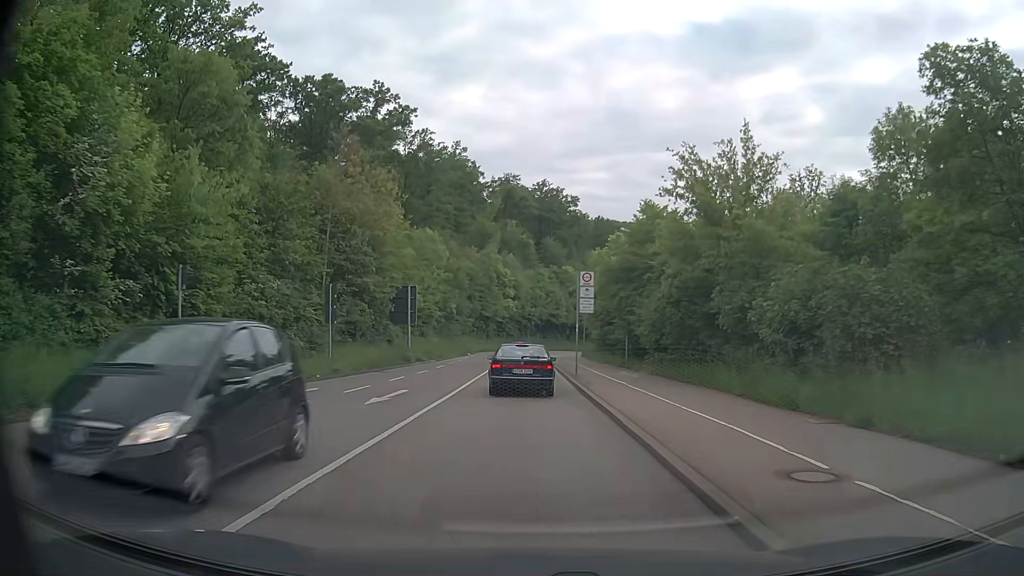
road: secondary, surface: asphalt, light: Day
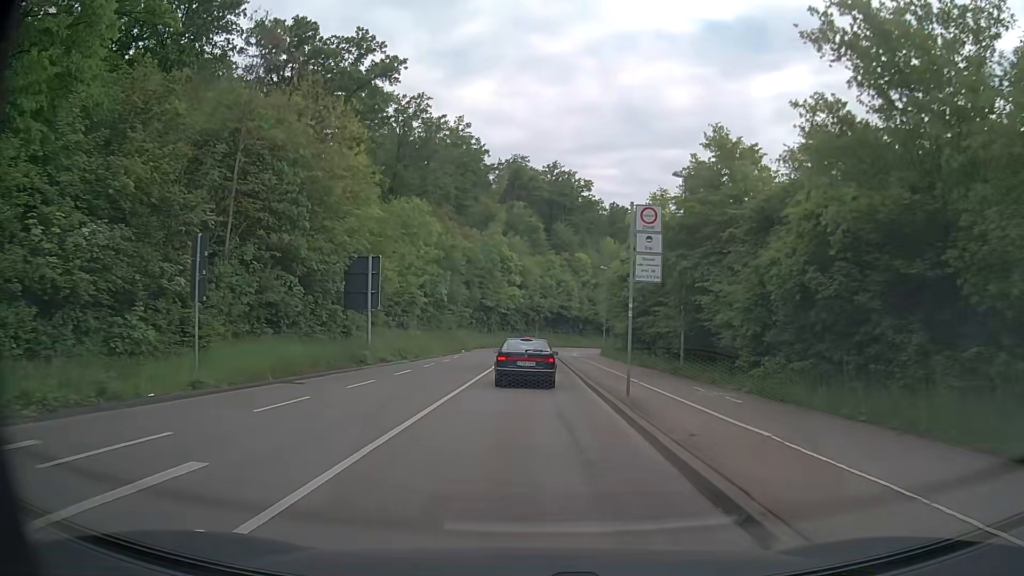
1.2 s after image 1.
(-0.1, +13.0) m; -1°
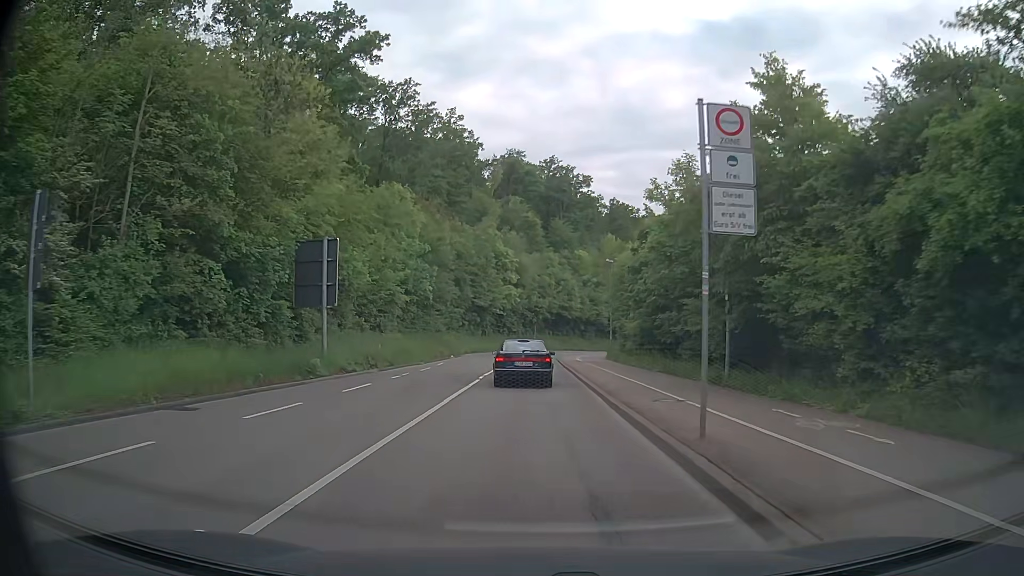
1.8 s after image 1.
(+0.1, +6.7) m; +1°
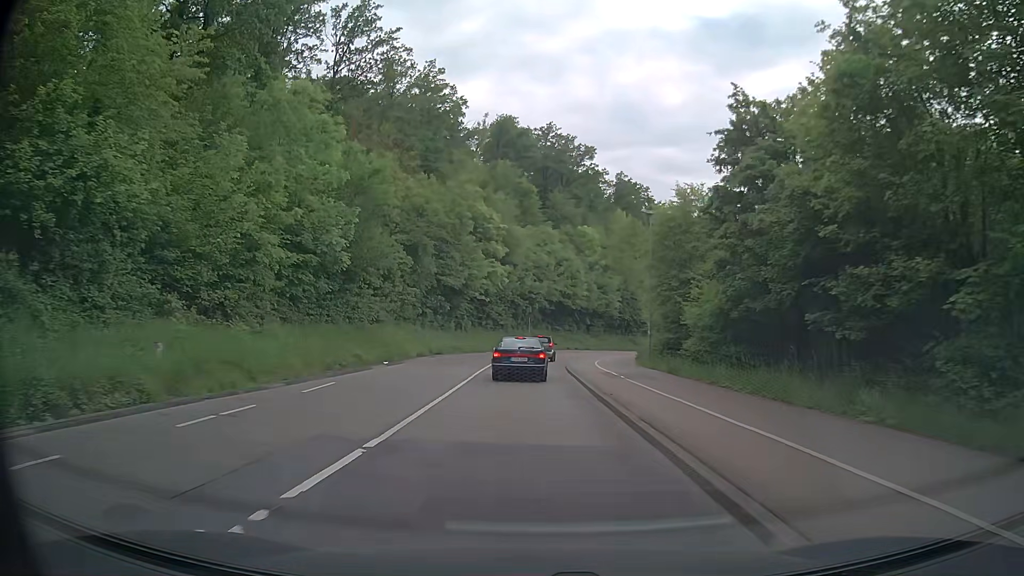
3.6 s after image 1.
(0.0, +20.6) m; 0°
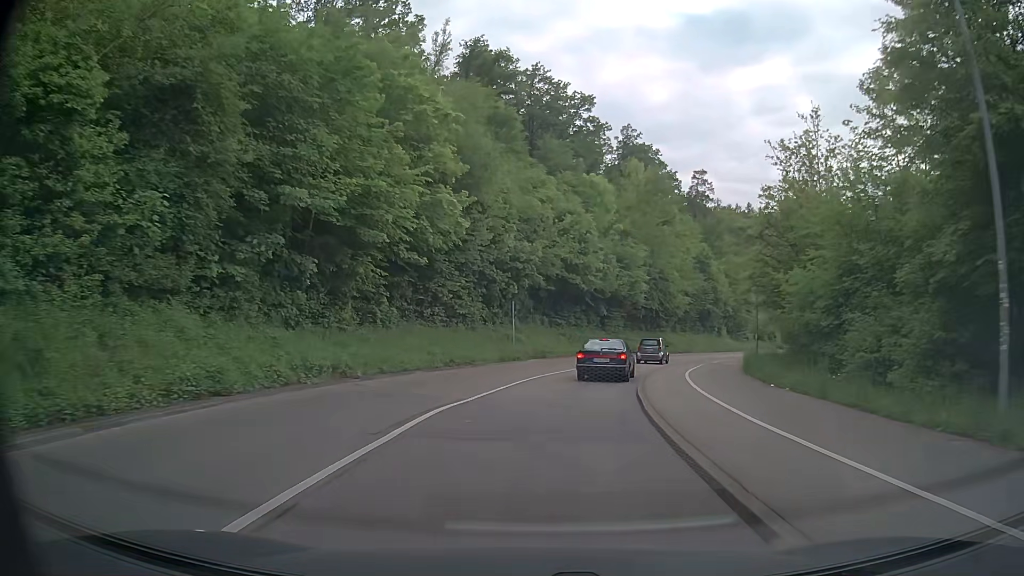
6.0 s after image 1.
(+0.1, +28.2) m; +1°
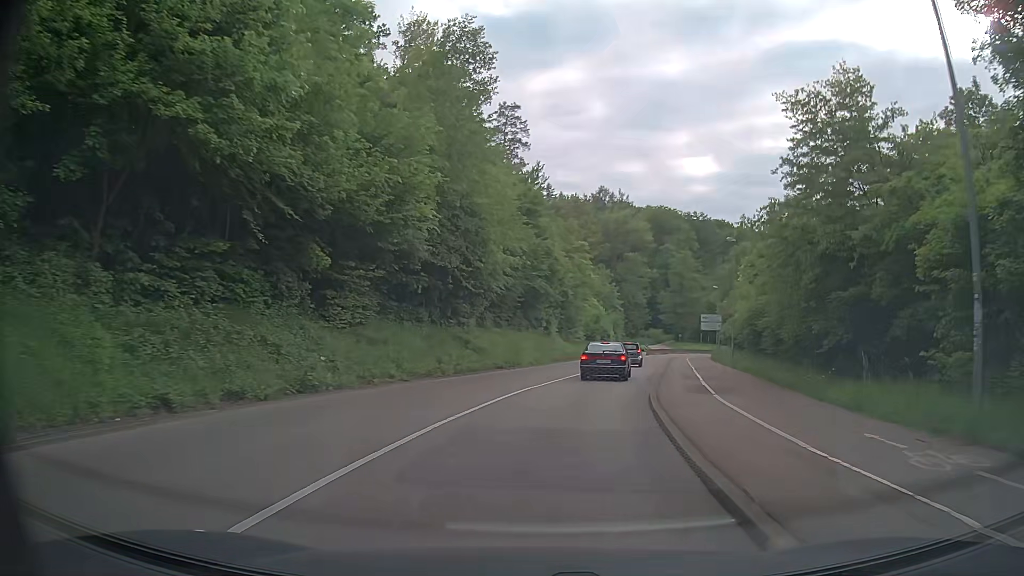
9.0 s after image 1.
(+5.0, +34.2) m; +19°
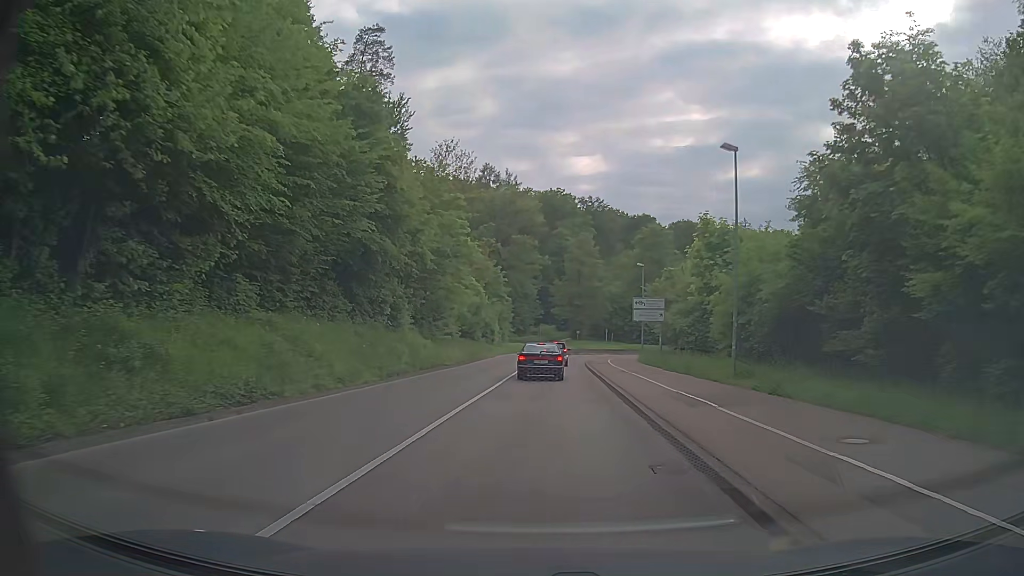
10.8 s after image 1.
(+2.1, +21.2) m; +11°
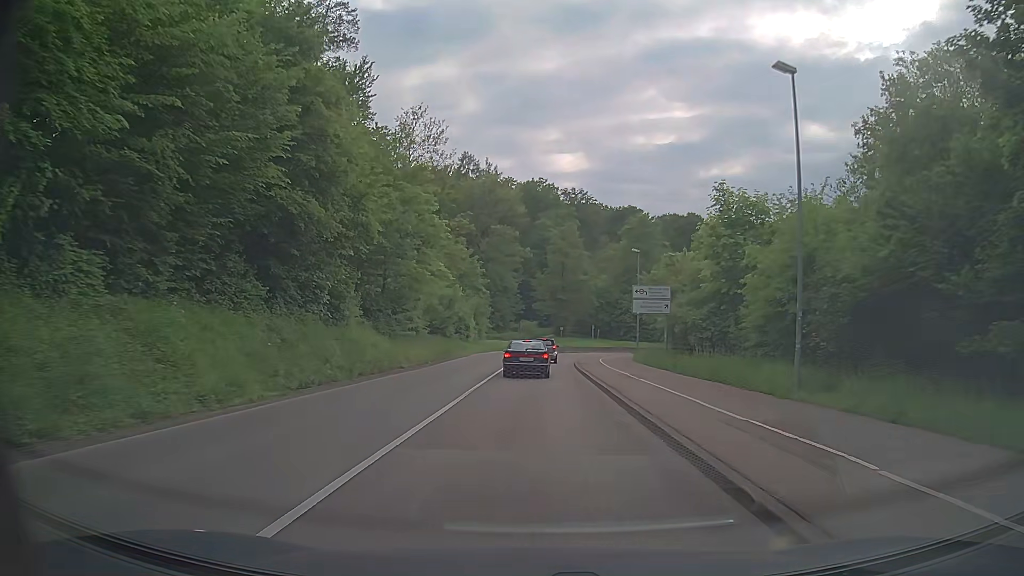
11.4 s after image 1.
(+0.1, +7.3) m; +1°
(0, +10) (0, +20) (0, +30) (+1, +40) (+1, +50) (+3, +60) (+6, +69) (+11, +78) (+18, +85) (+27, +90) m
